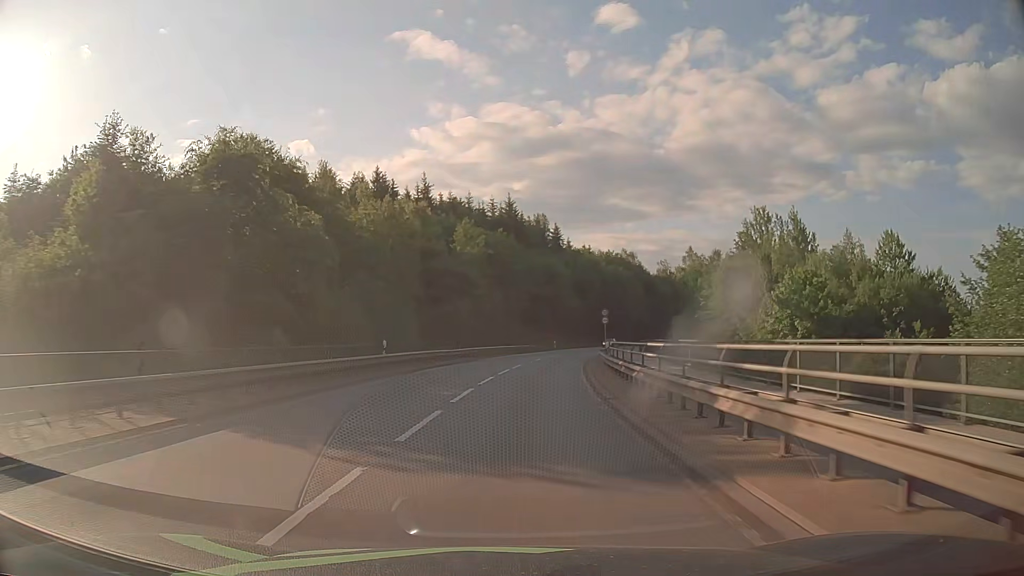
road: secondary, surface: asphalt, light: Day
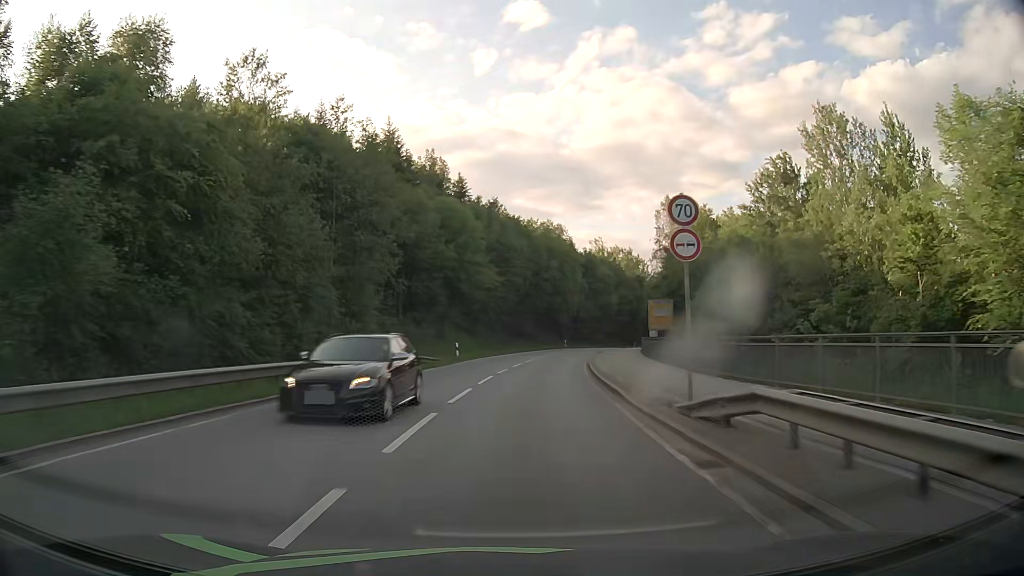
(+3.1, +43.0) m; +8°
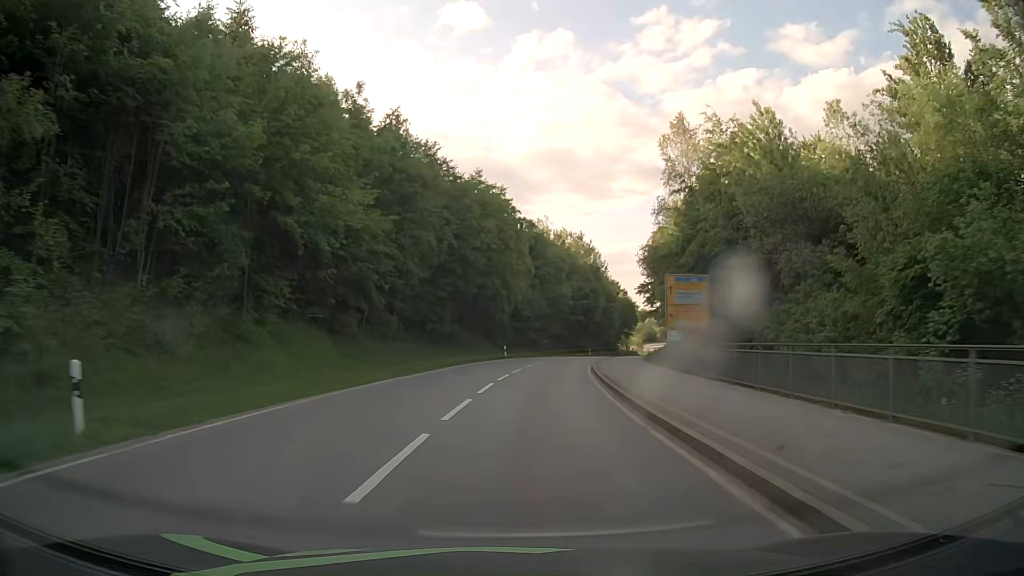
(+1.6, +32.1) m; +6°
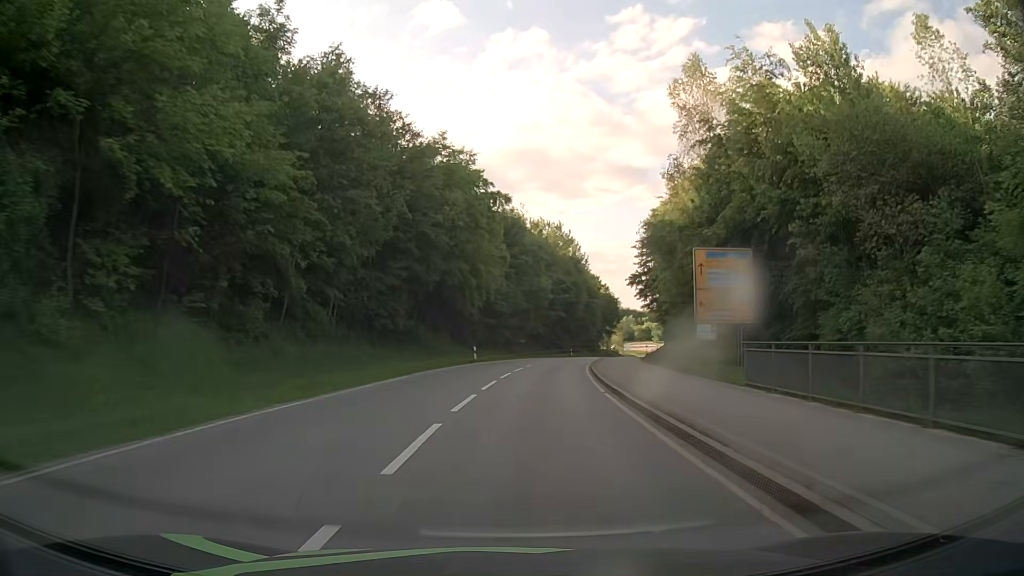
(+0.2, +10.7) m; +3°
